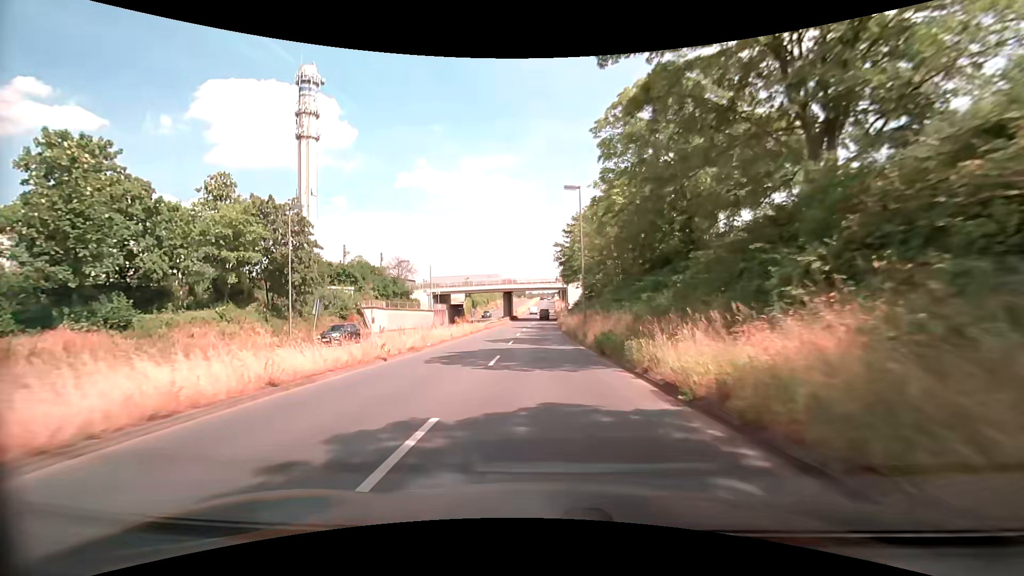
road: primary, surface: asphalt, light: Day
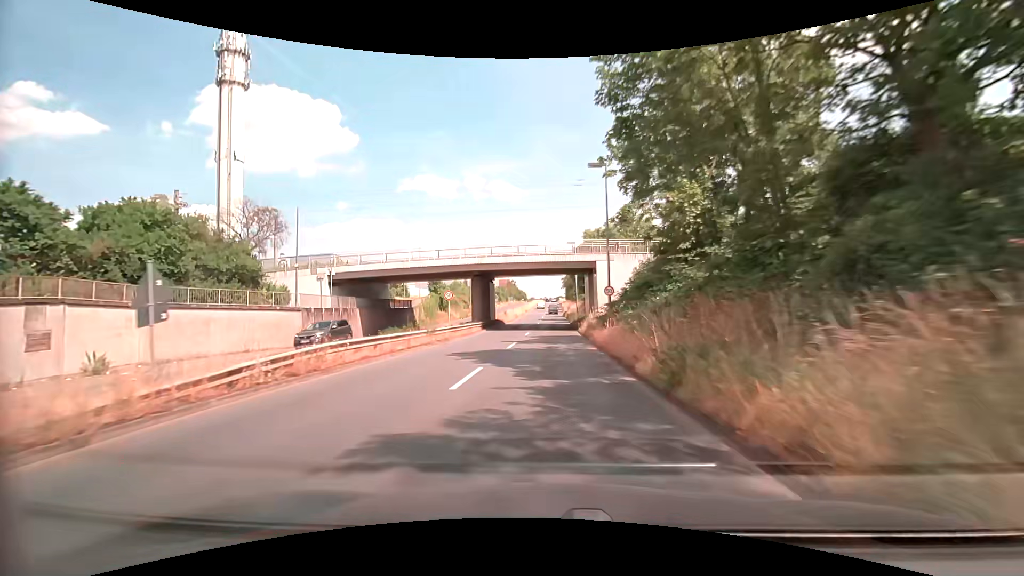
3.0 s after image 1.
(-0.3, +41.5) m; -1°
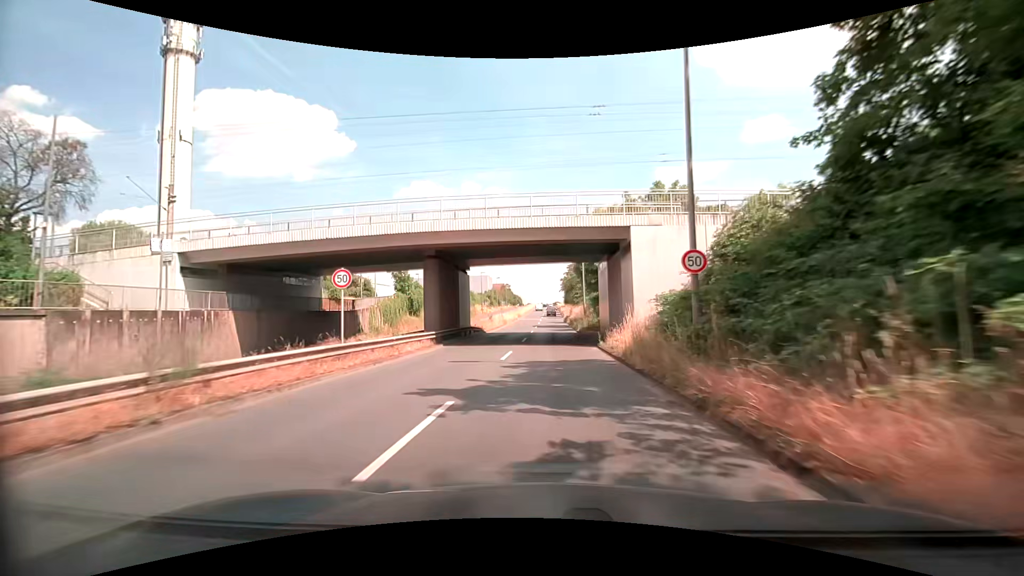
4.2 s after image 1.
(+0.1, +16.9) m; +1°
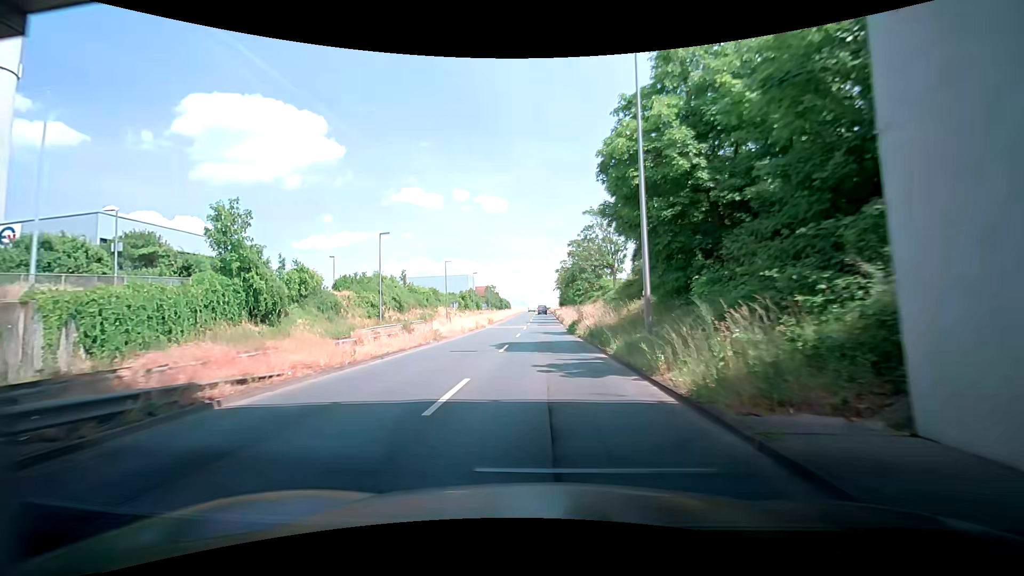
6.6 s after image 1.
(+0.4, +33.6) m; 0°
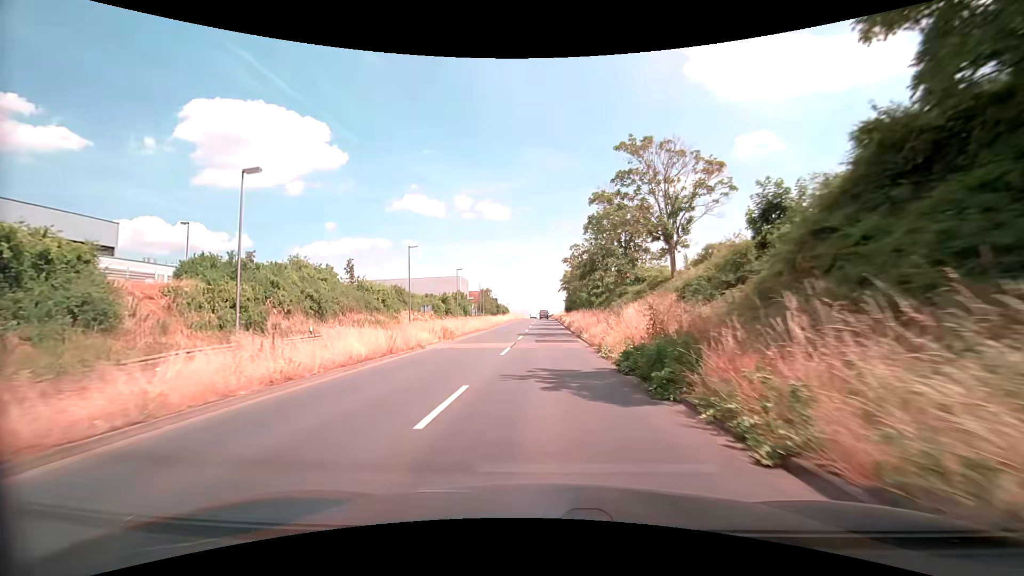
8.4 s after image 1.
(+0.2, +24.6) m; +1°
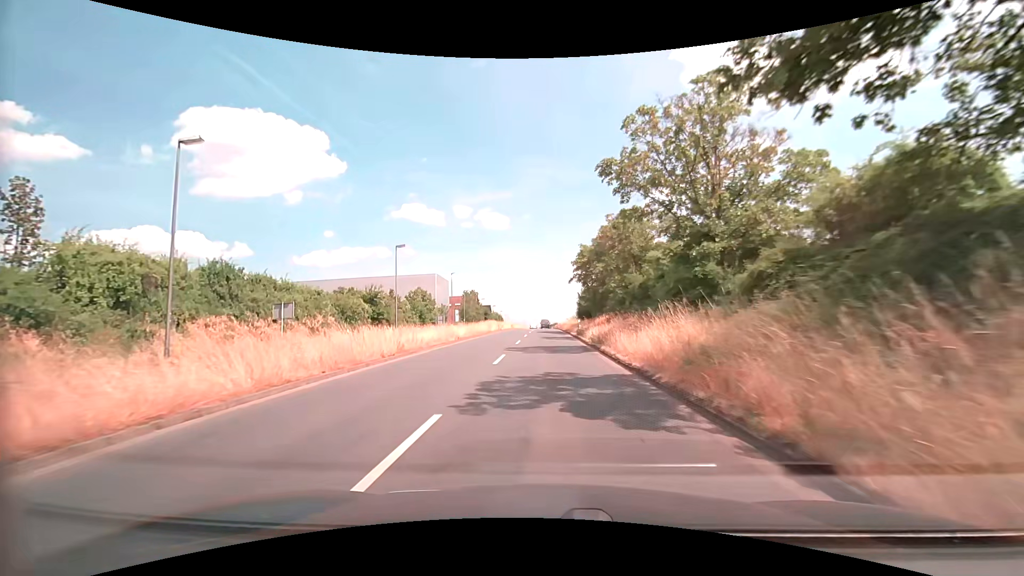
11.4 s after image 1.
(-0.5, +39.0) m; -1°
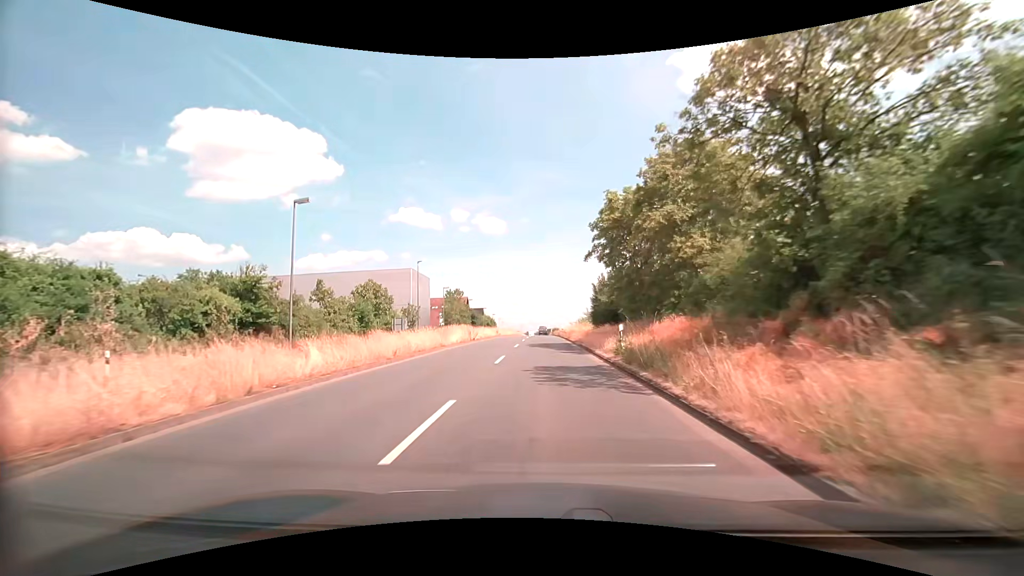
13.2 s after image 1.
(0.0, +22.4) m; +1°
(0, +10) (0, +20) (0, +30) (0, +40) (0, +50) (0, +60) (0, +70) (0, +80) (0, +90) (0, +100) m
